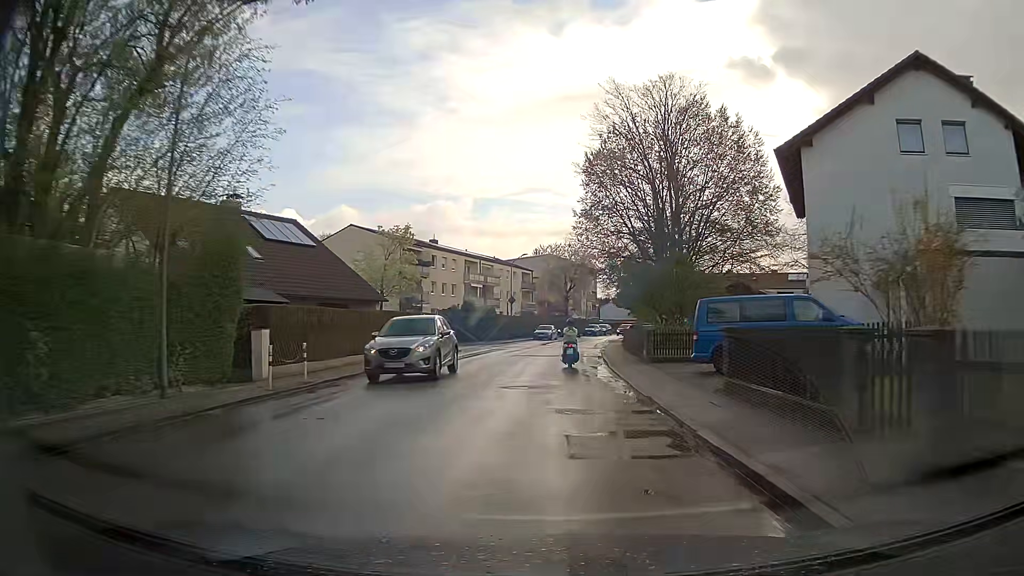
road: residential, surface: asphalt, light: Day
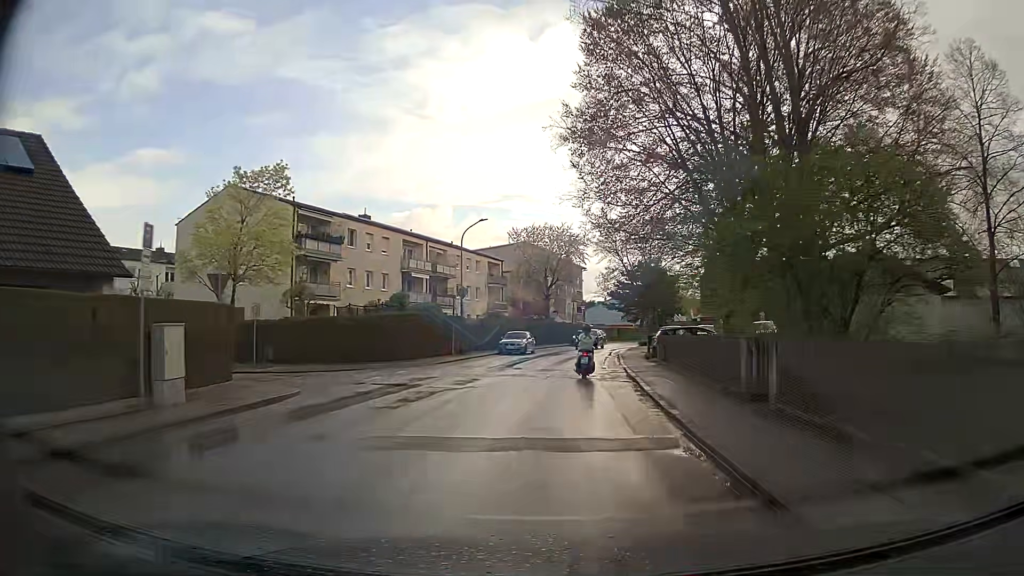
(+0.4, +22.5) m; +2°
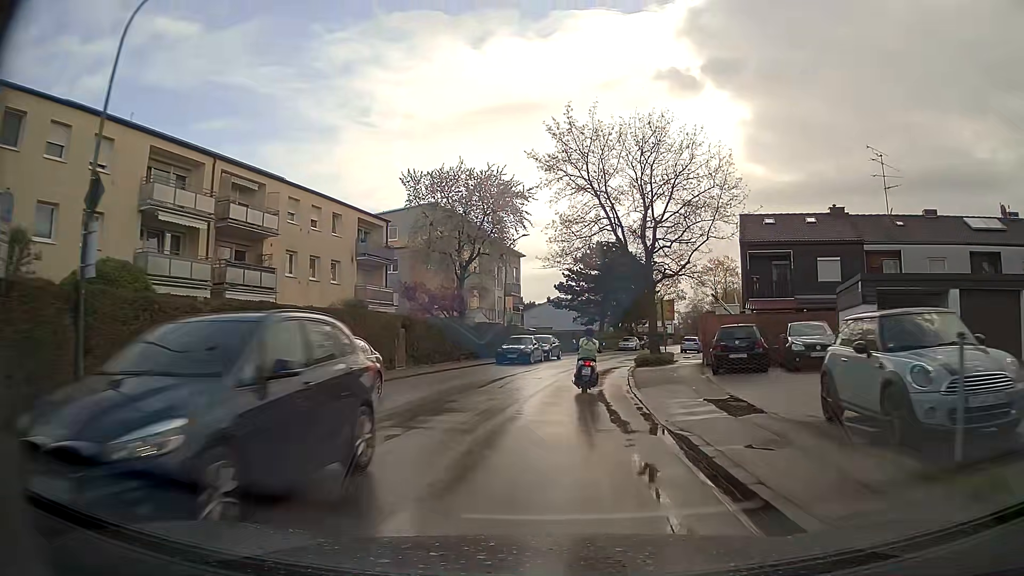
(+1.4, +29.1) m; +6°
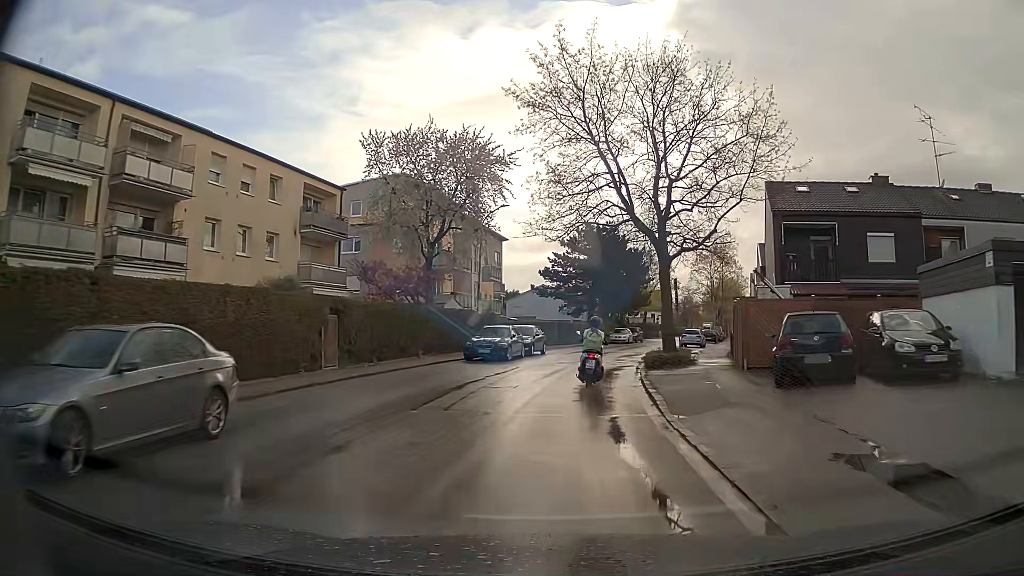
(0.0, +7.0) m; +1°
(0, +10) (+1, +20) (+3, +30) (+5, +40) (+7, +49) (+10, +59) (+13, +69) (+15, +78) (+18, +88) (+21, +97) m
